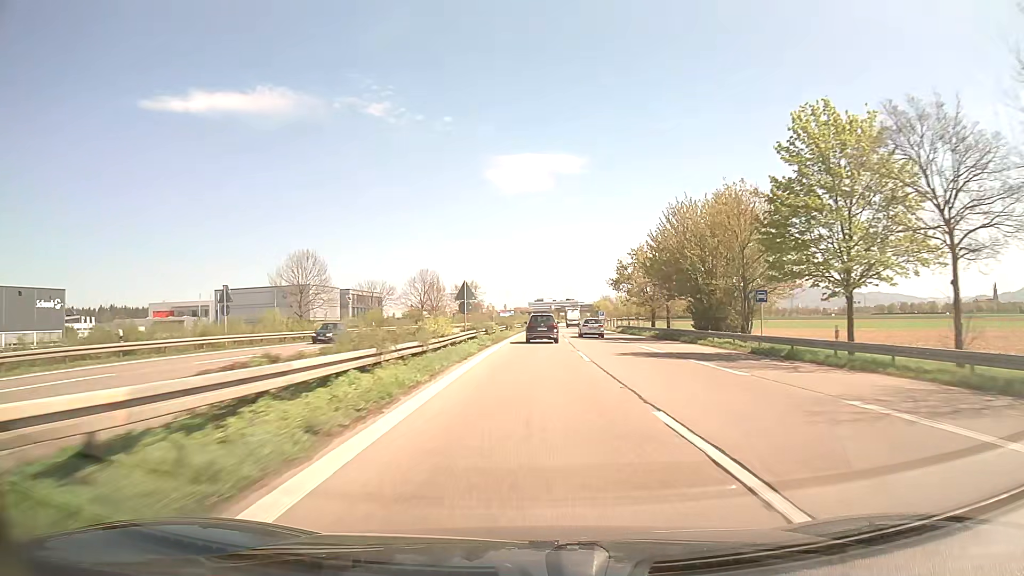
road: trunk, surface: asphalt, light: Day
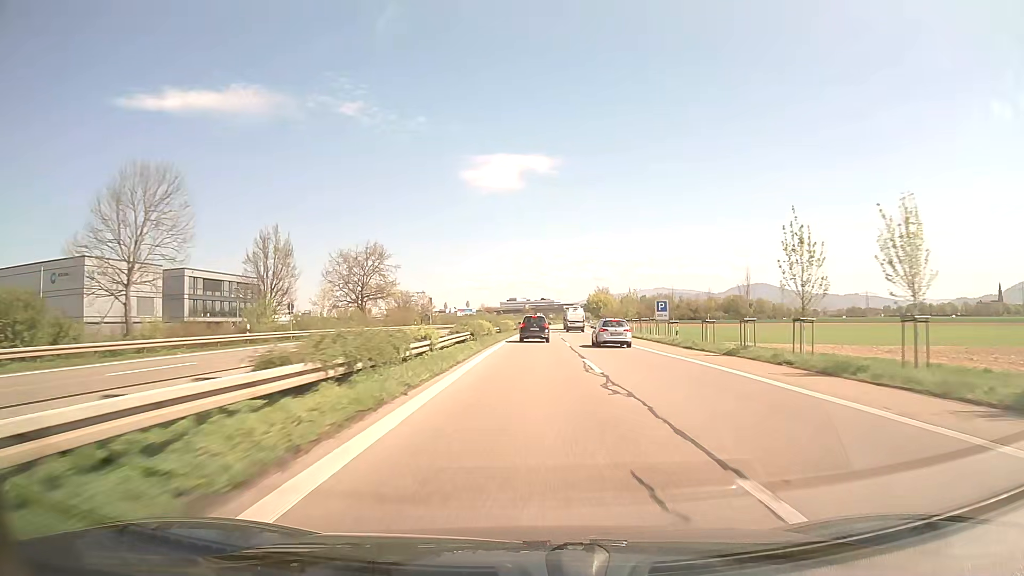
(+1.7, +77.6) m; +2°
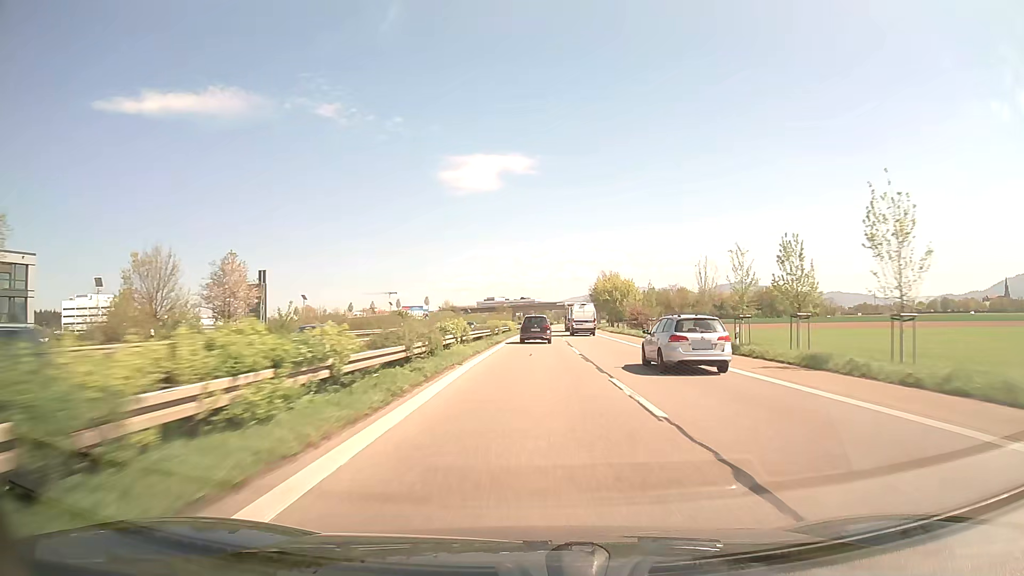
(+0.9, +63.3) m; +2°
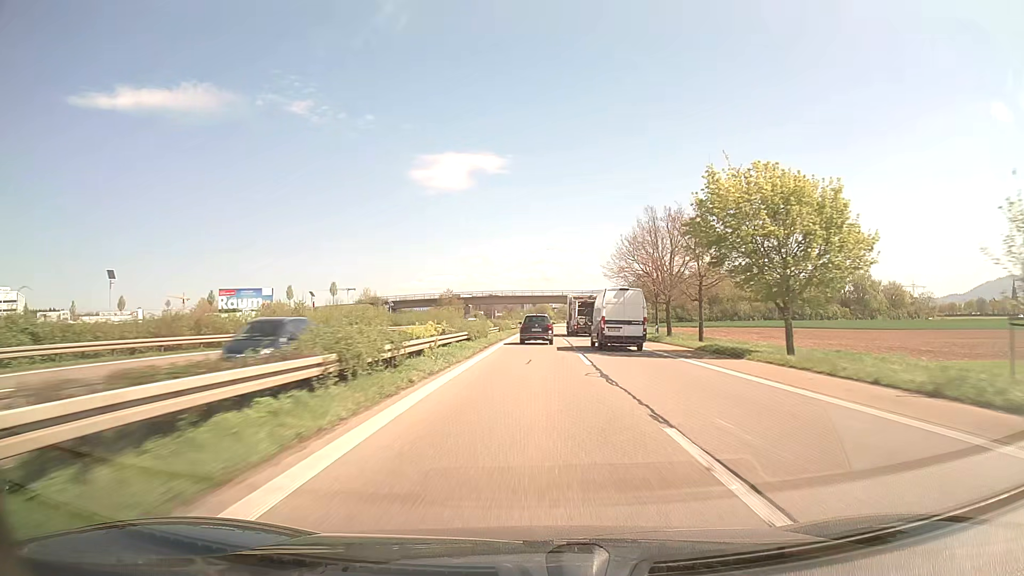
(+1.7, +79.7) m; +3°
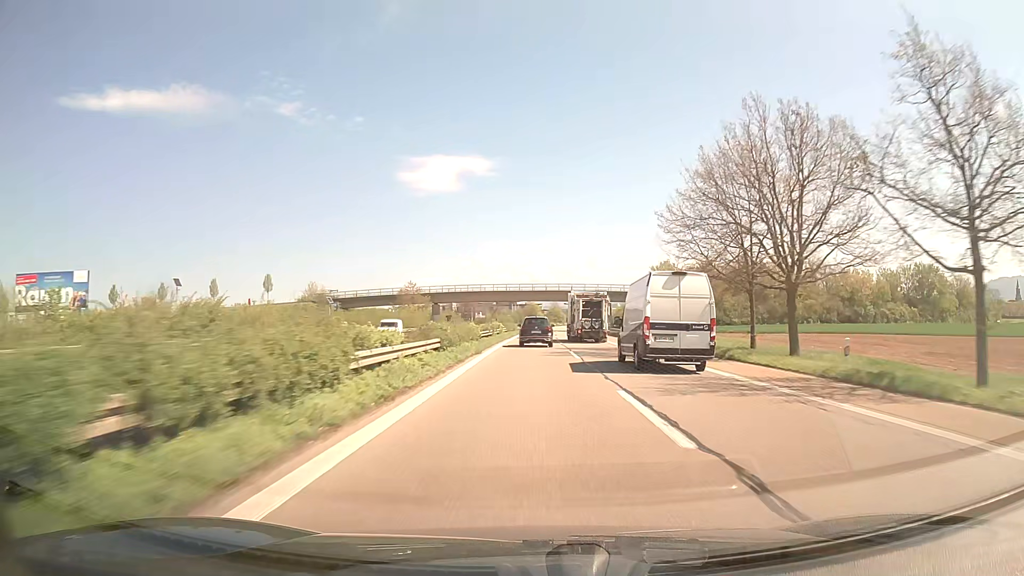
(+0.2, +31.7) m; +1°
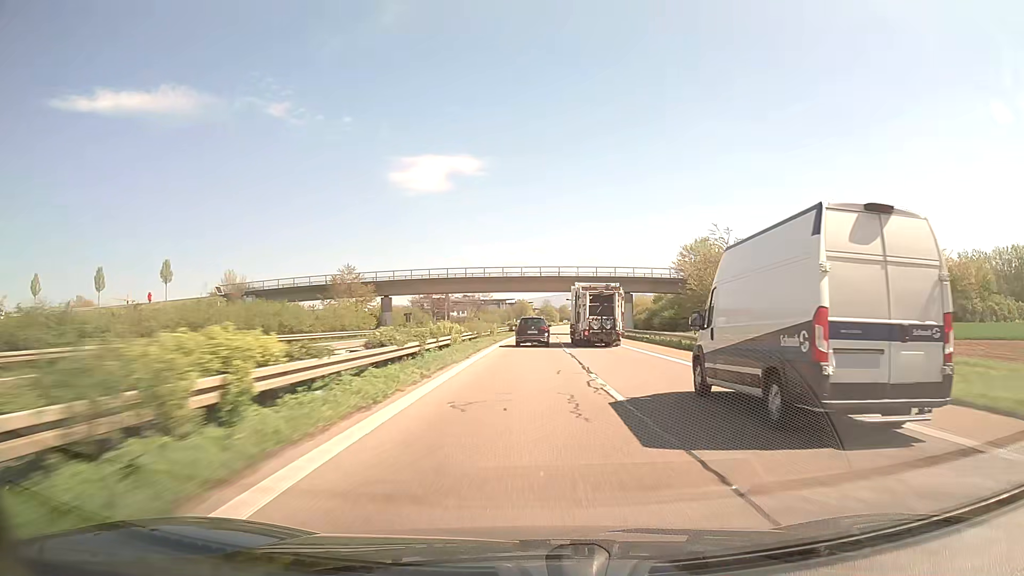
(+0.2, +31.7) m; +1°
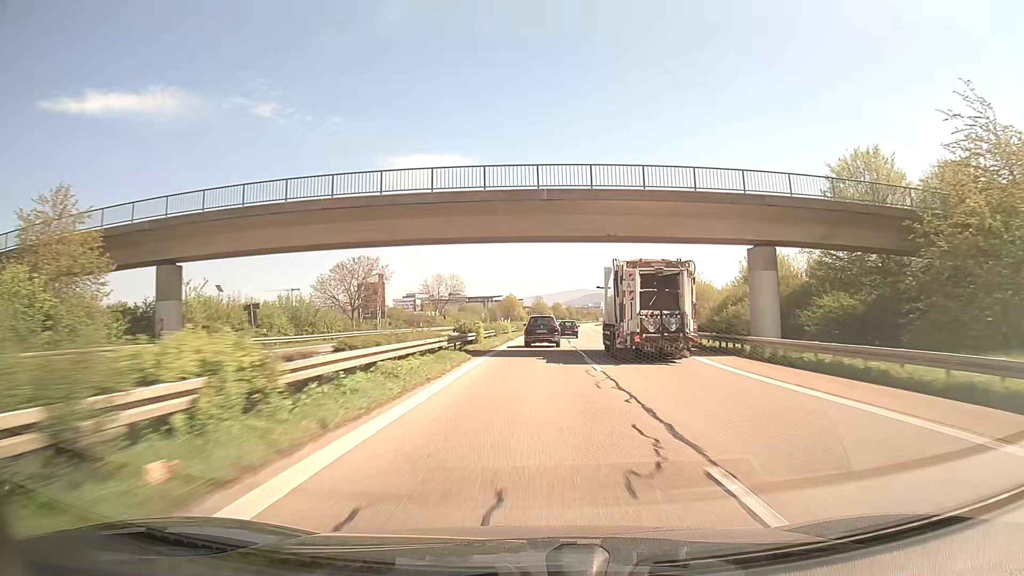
(+0.5, +47.8) m; +1°
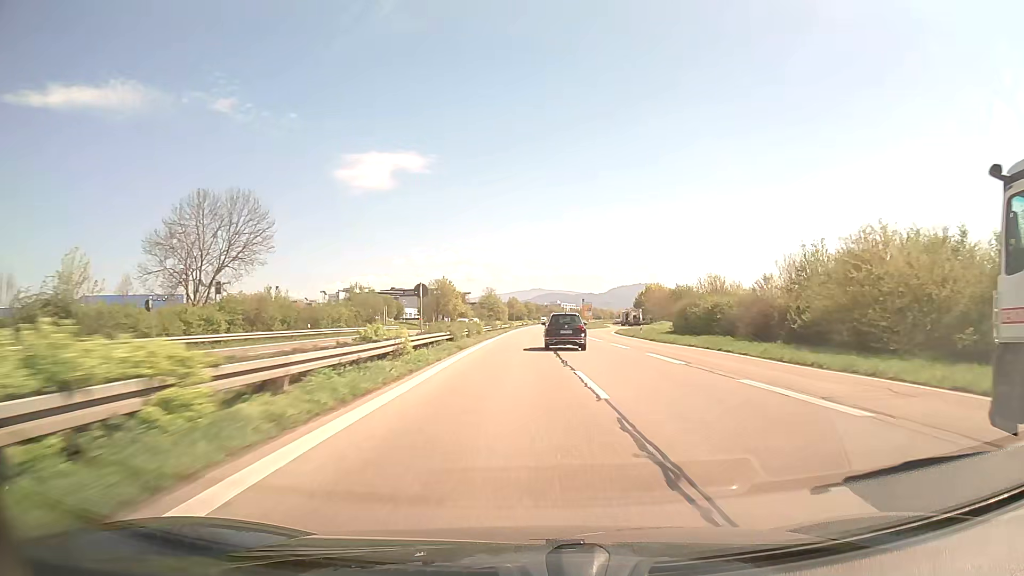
(+2.5, +79.4) m; +4°
(0, +10) (0, +20) (0, +30) (+1, +40) (+1, +50) (+1, +60) (+2, +70) (+2, +80) (+3, +90) (+3, +100) m
